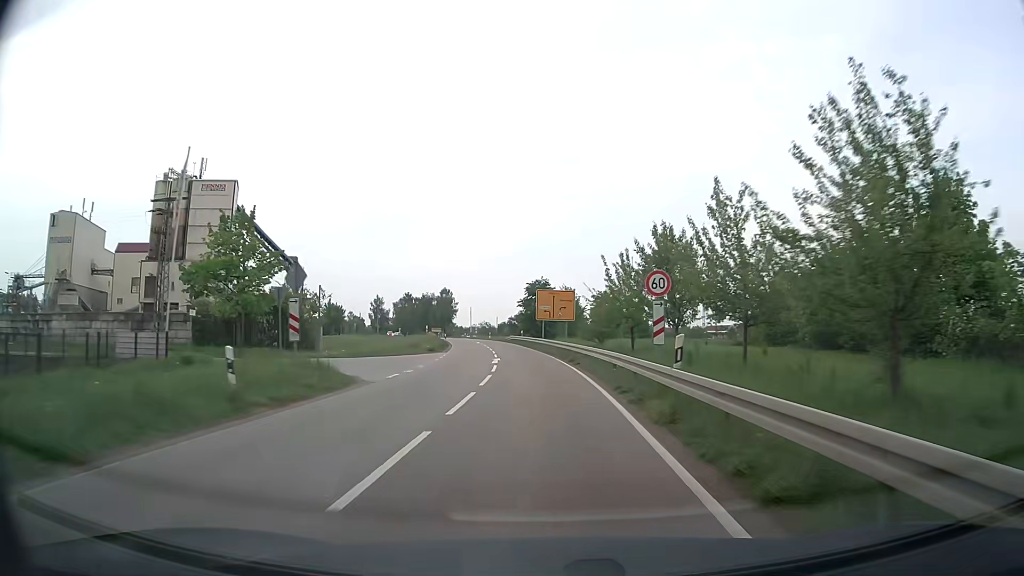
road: secondary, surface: asphalt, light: Day
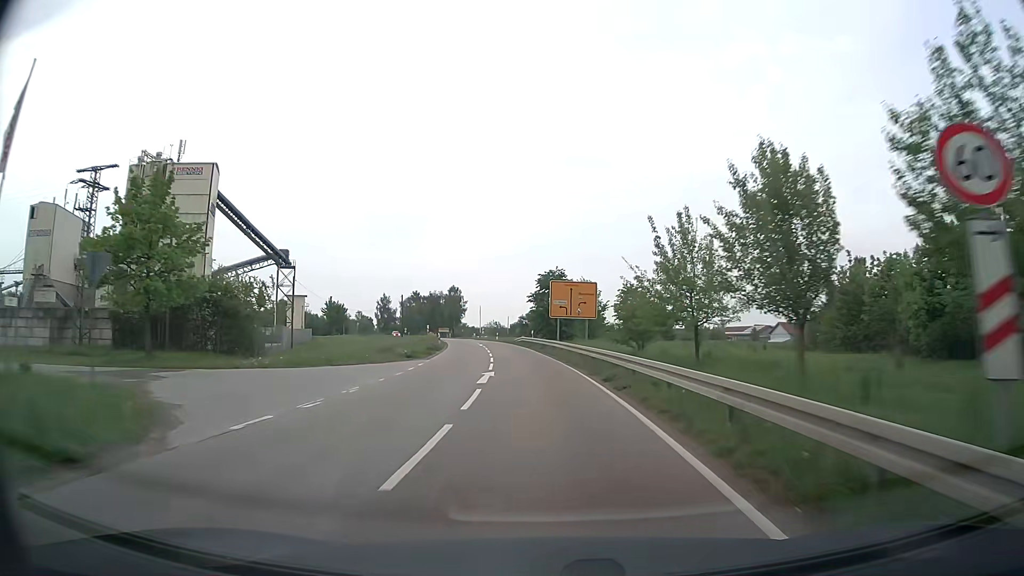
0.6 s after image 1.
(-0.1, +11.4) m; -1°
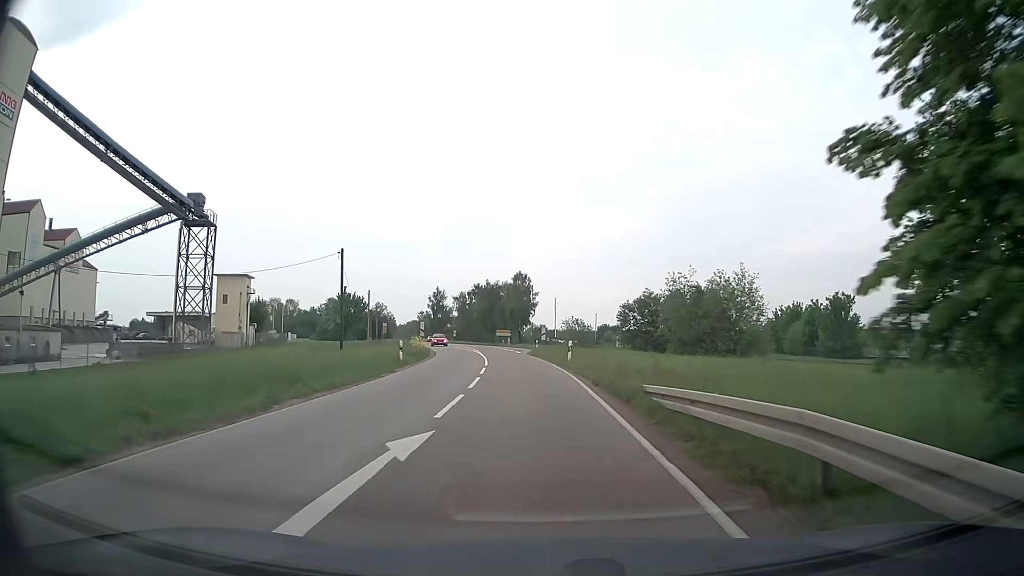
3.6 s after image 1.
(-3.1, +55.3) m; -7°
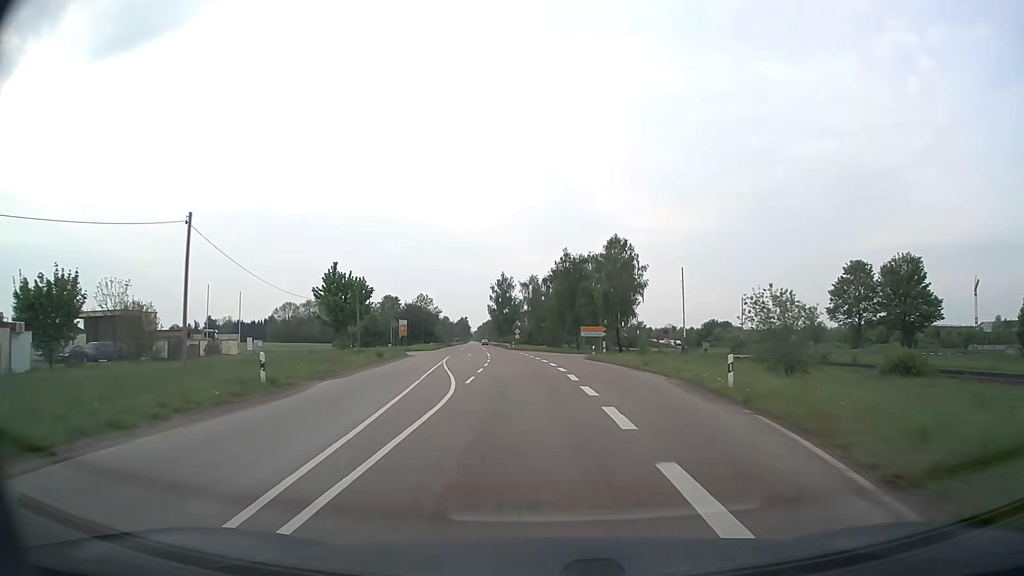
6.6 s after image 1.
(-3.5, +51.9) m; -8°
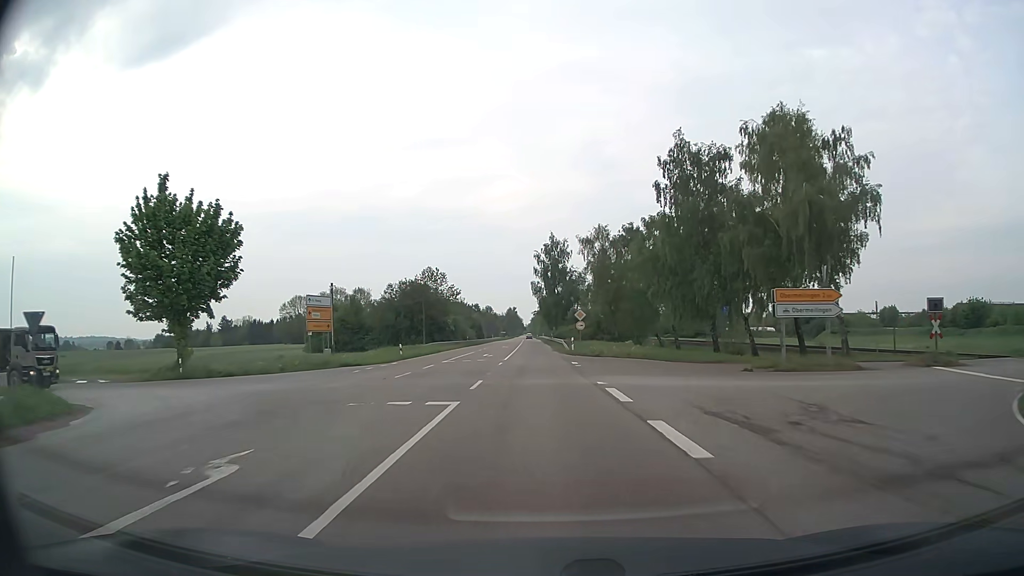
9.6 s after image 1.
(-2.7, +50.3) m; -5°
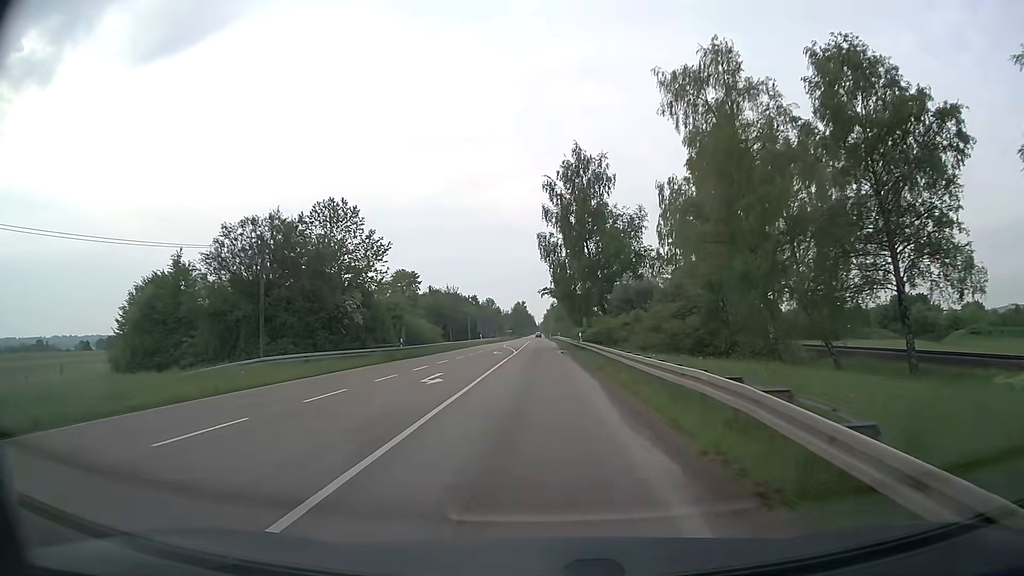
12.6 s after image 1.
(-0.4, +50.6) m; -1°
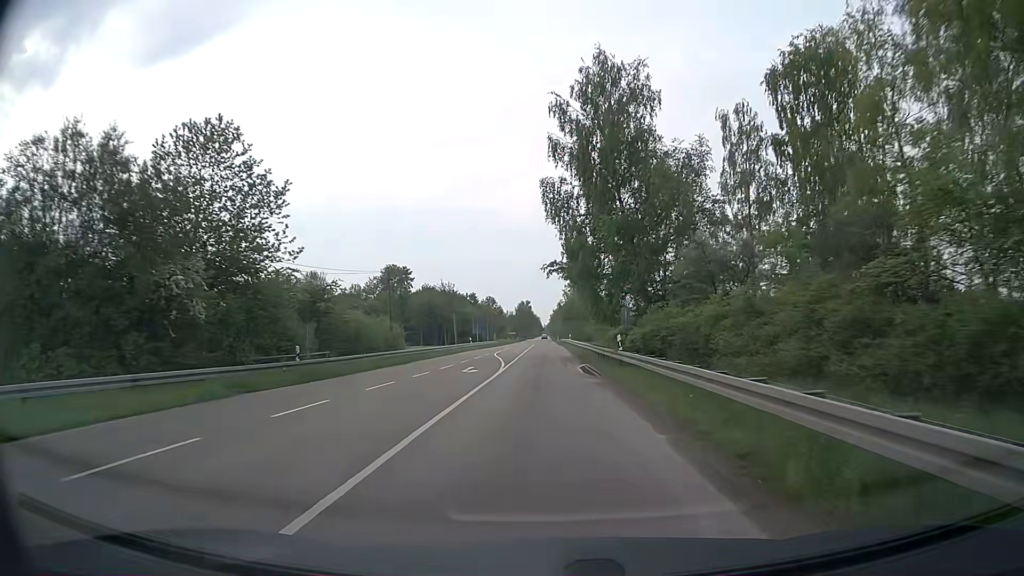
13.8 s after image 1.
(-0.1, +20.3) m; -1°
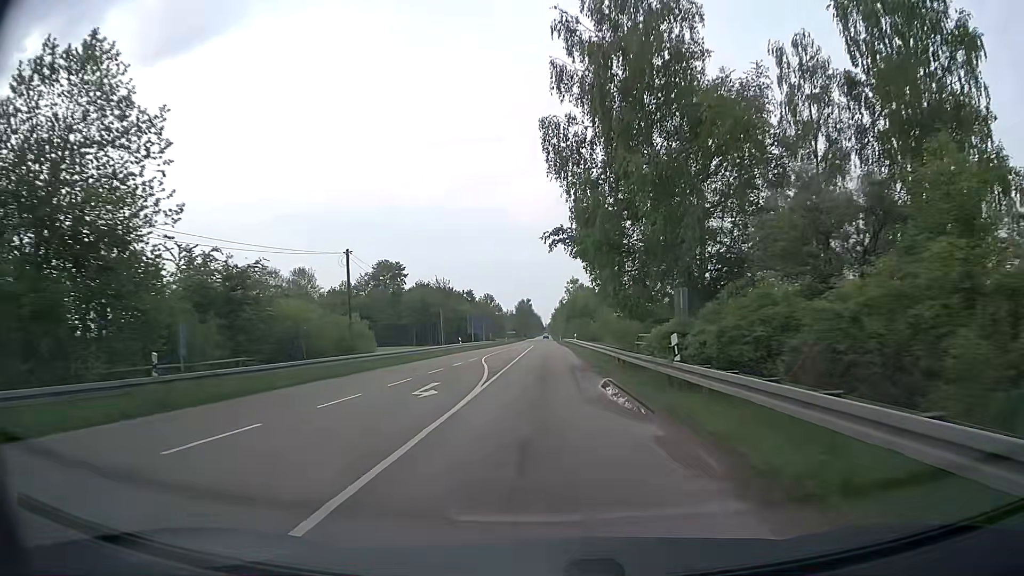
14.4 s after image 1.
(0.0, +10.2) m; 0°
(0, +10) (0, +20) (0, +30) (0, +40) (0, +50) (0, +60) (0, +70) (0, +80) (0, +90) (0, +100) m
